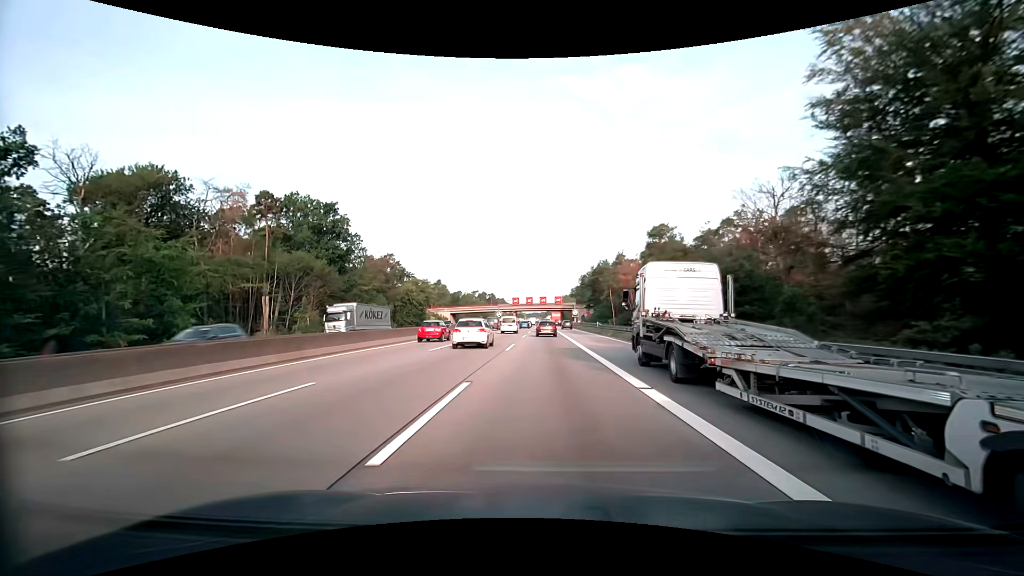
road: motorway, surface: asphalt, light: Day
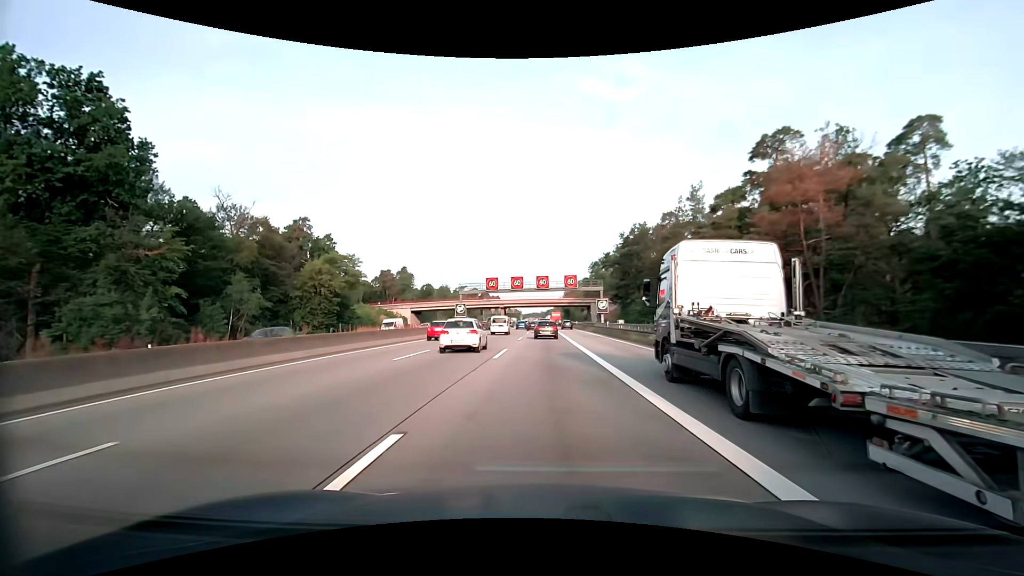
(0.0, +59.3) m; 0°
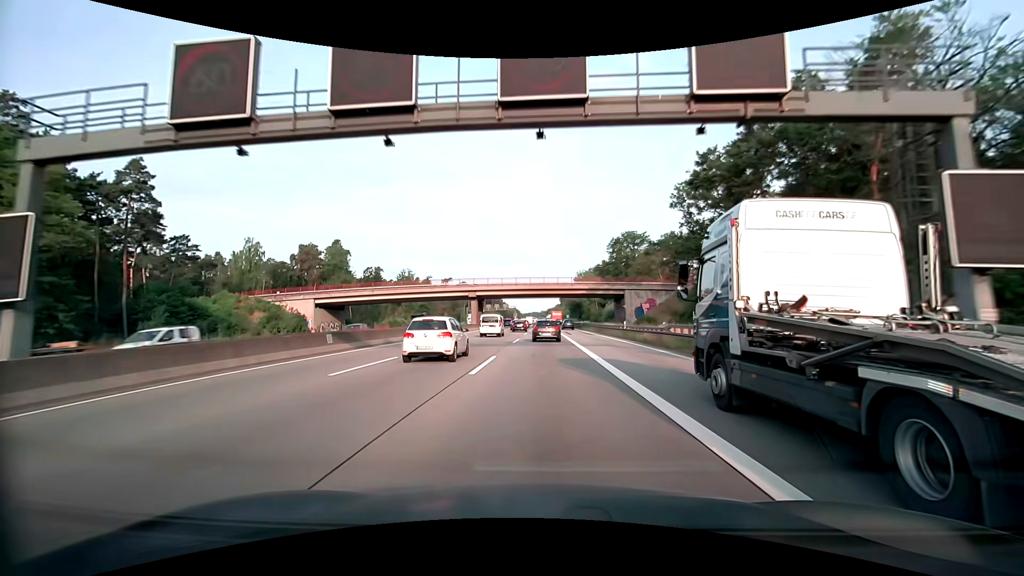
(-0.1, +59.2) m; 0°
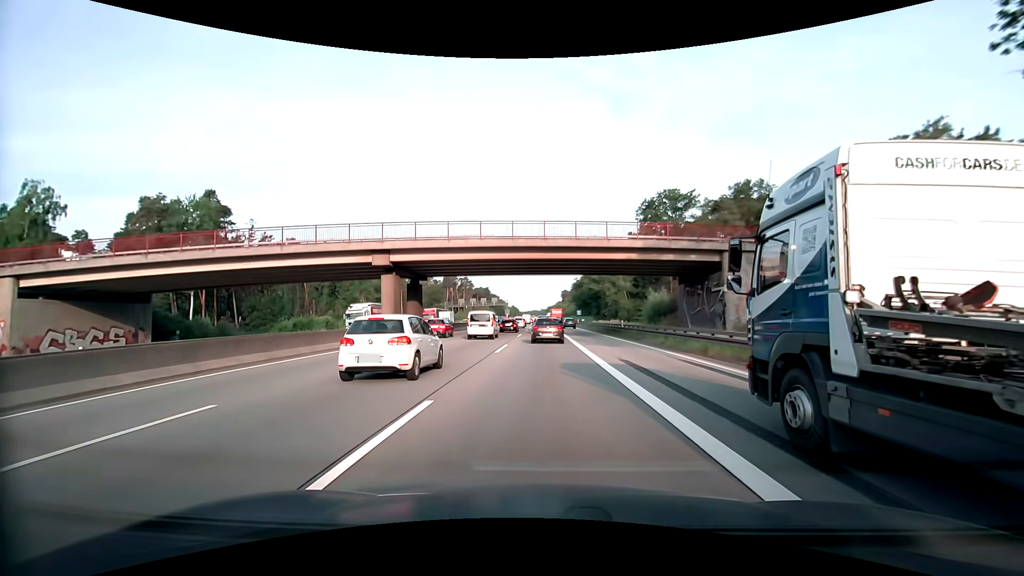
(+0.2, +46.3) m; 0°
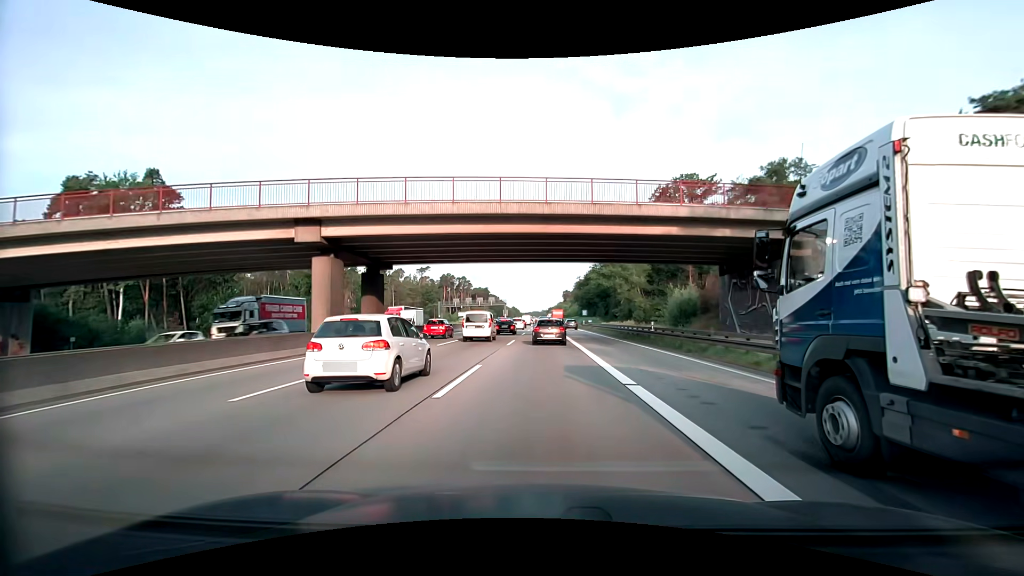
(0.0, +11.4) m; 0°
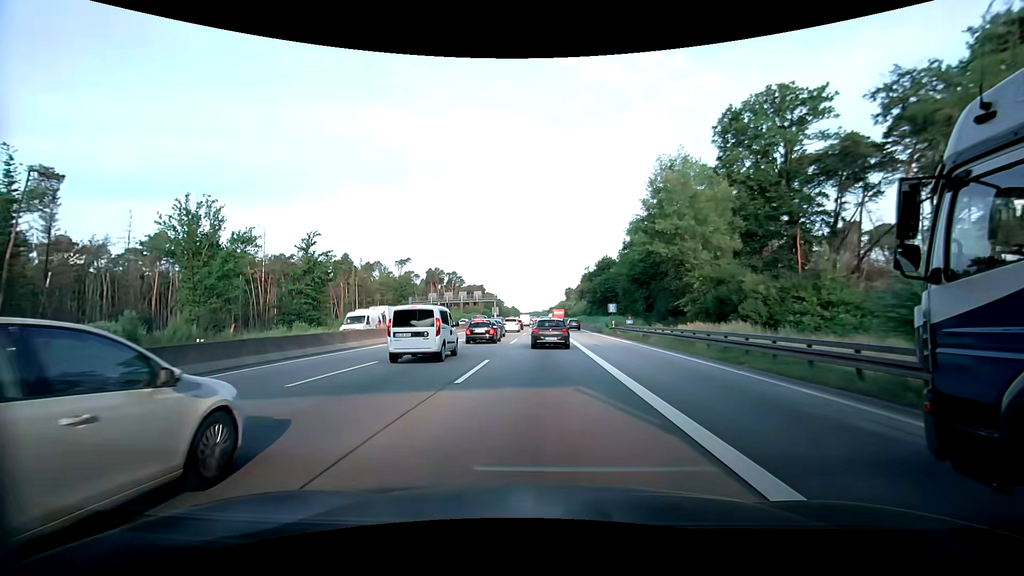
(0.0, +33.9) m; 0°
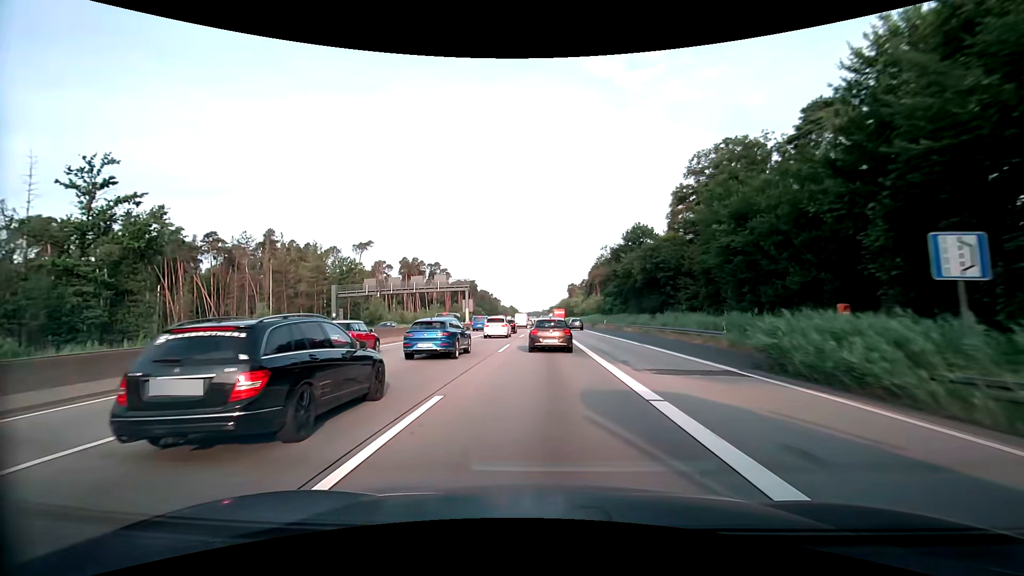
(0.0, +43.5) m; 0°
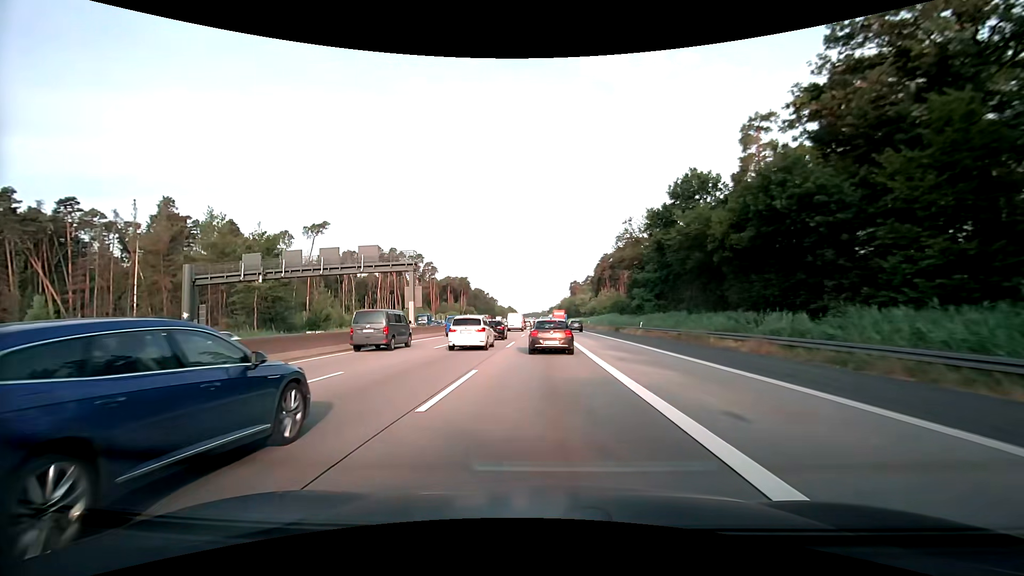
(+0.1, +31.3) m; 0°
(0, +10) (0, +20) (0, +30) (0, +40) (0, +50) (0, +60) (0, +70) (0, +80) (0, +90) (0, +100) m
